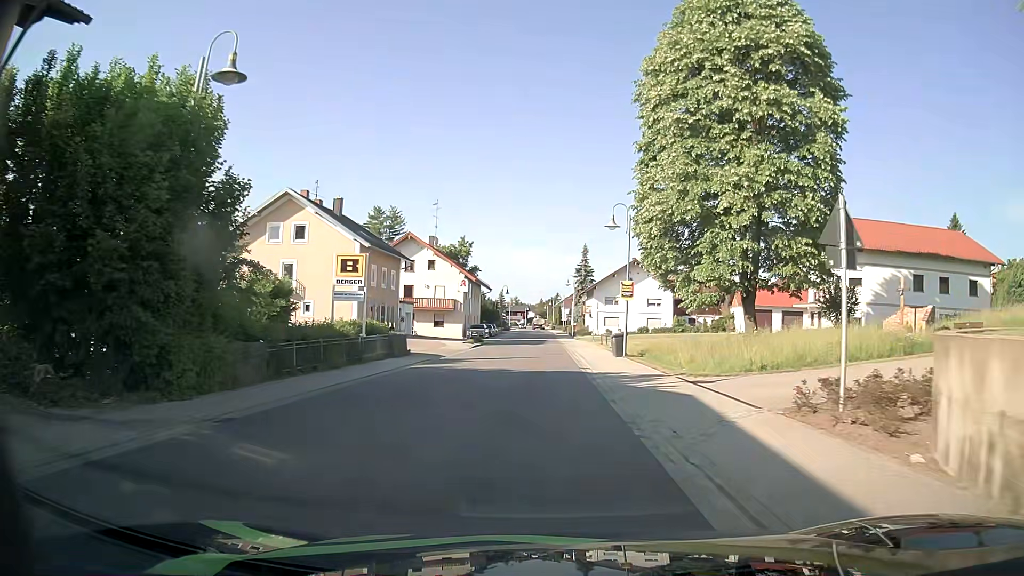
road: secondary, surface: asphalt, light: Day
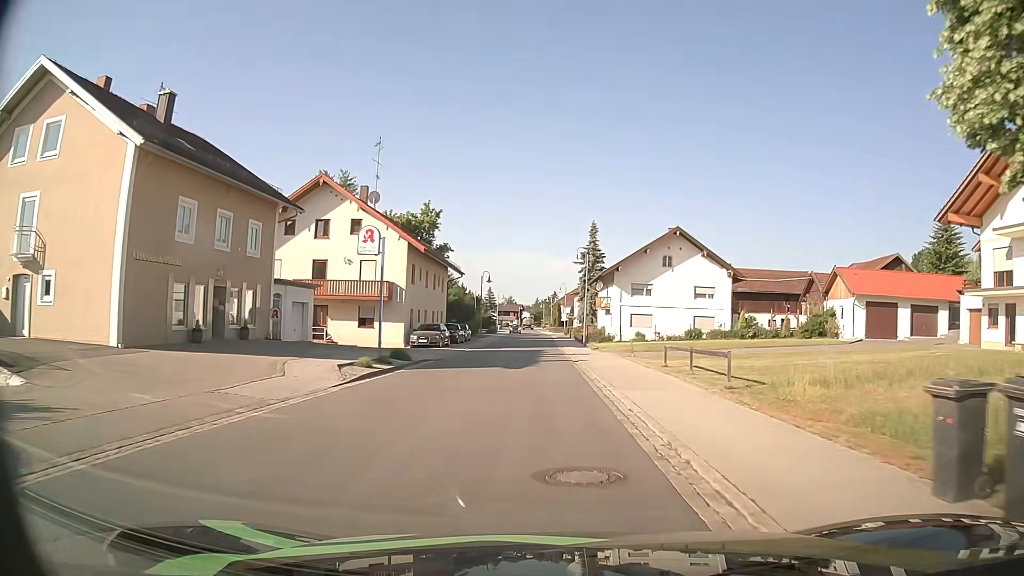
(-0.5, +27.3) m; -1°
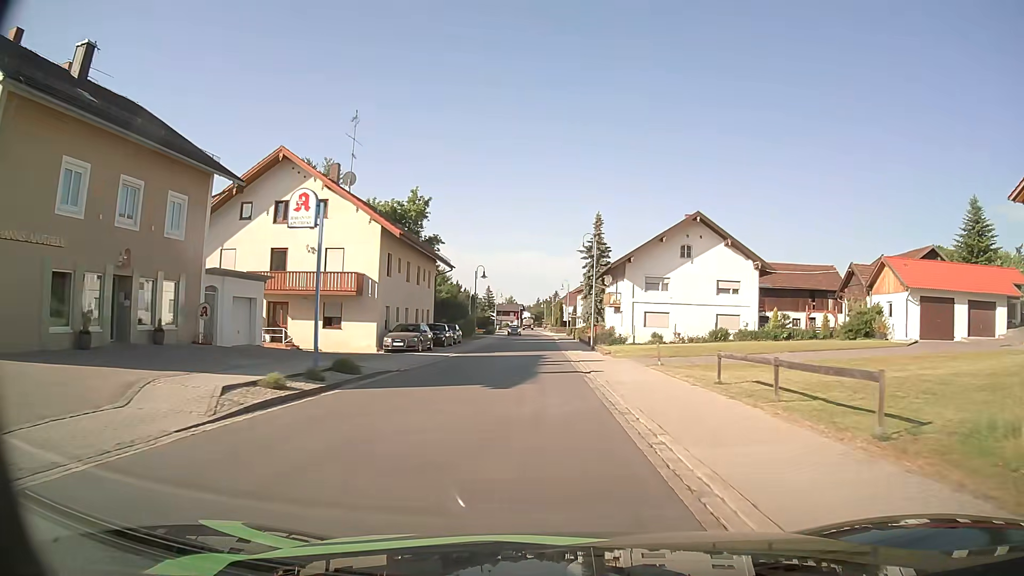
(0.0, +7.0) m; +1°
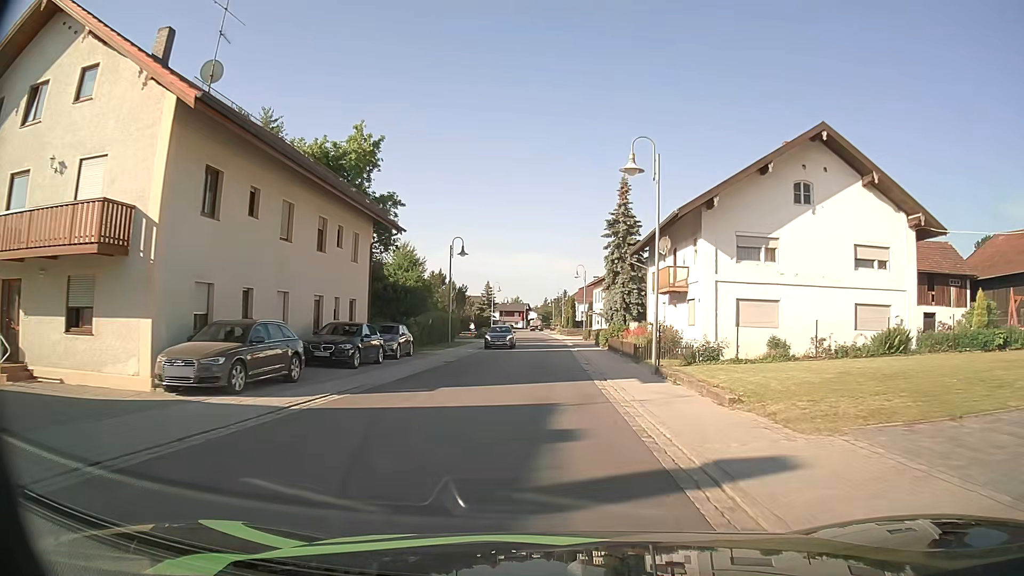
(-0.4, +21.3) m; -1°
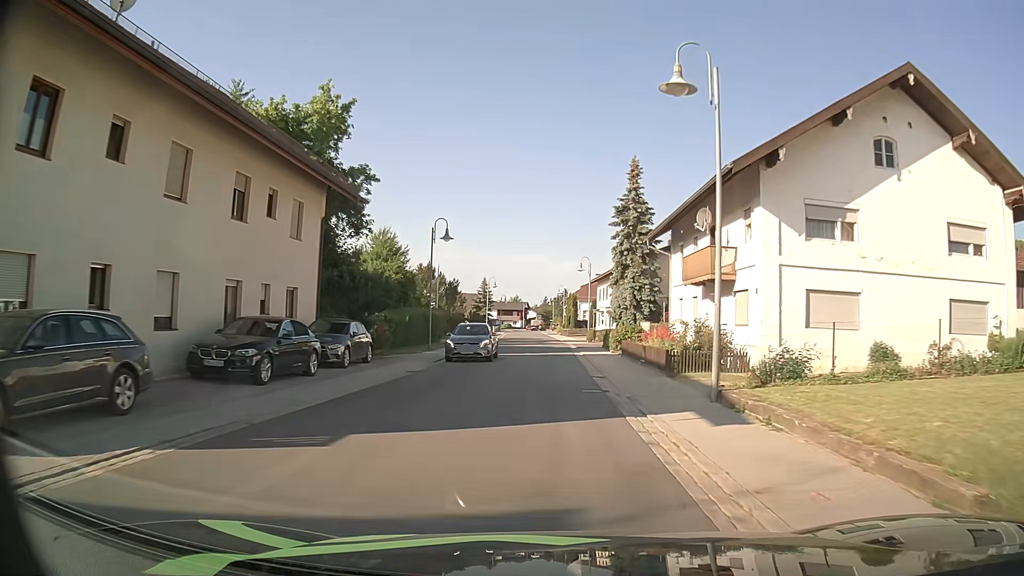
(0.0, +7.1) m; 0°
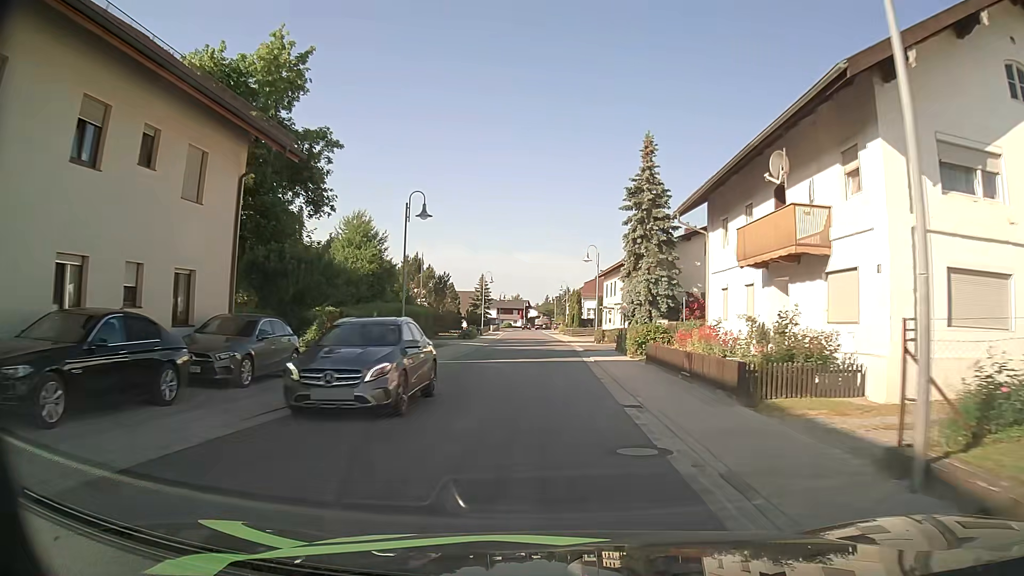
(0.0, +7.2) m; 0°
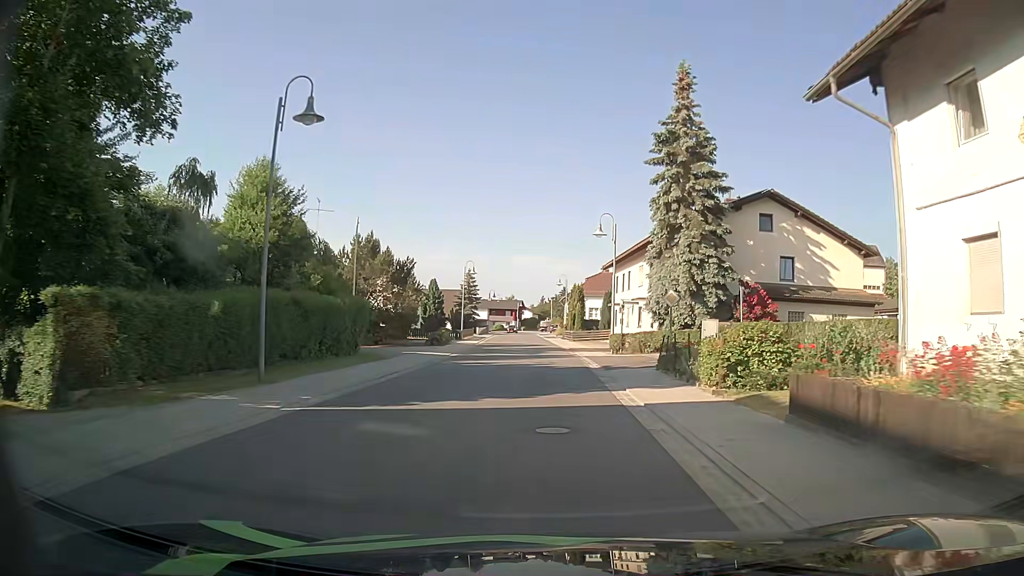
(0.0, +14.4) m; 0°
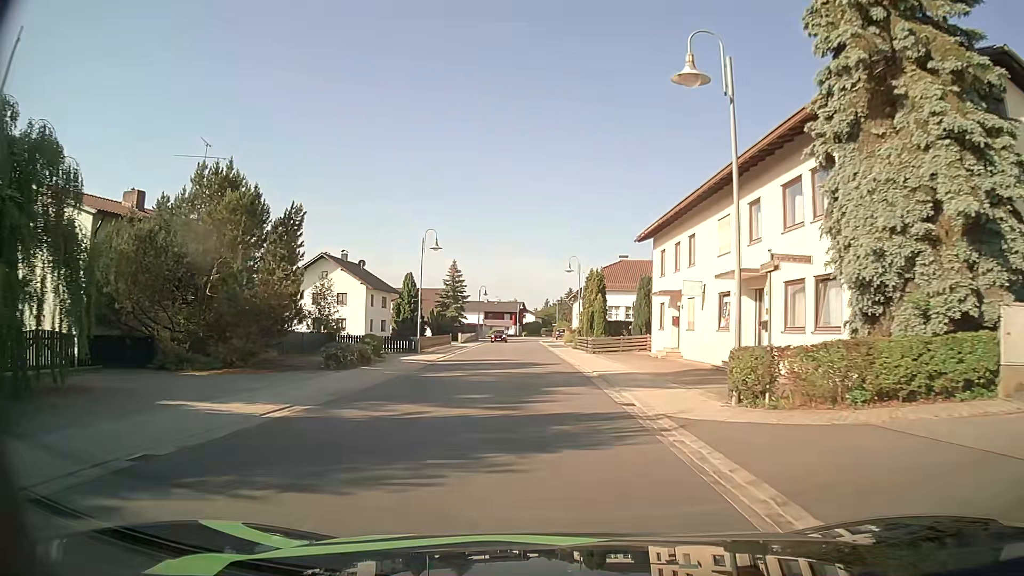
(0.0, +21.8) m; 0°
